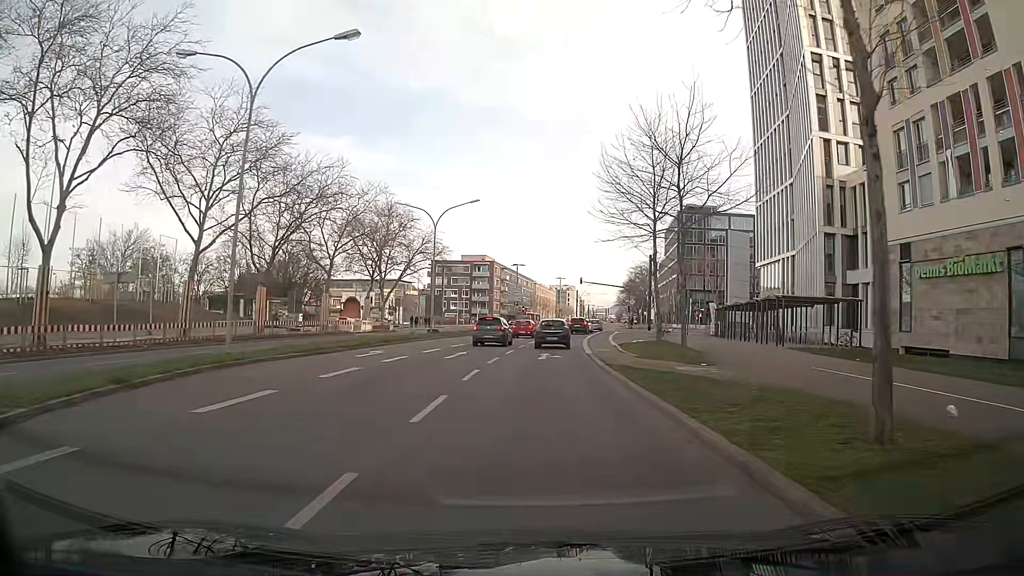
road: secondary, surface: asphalt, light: Day
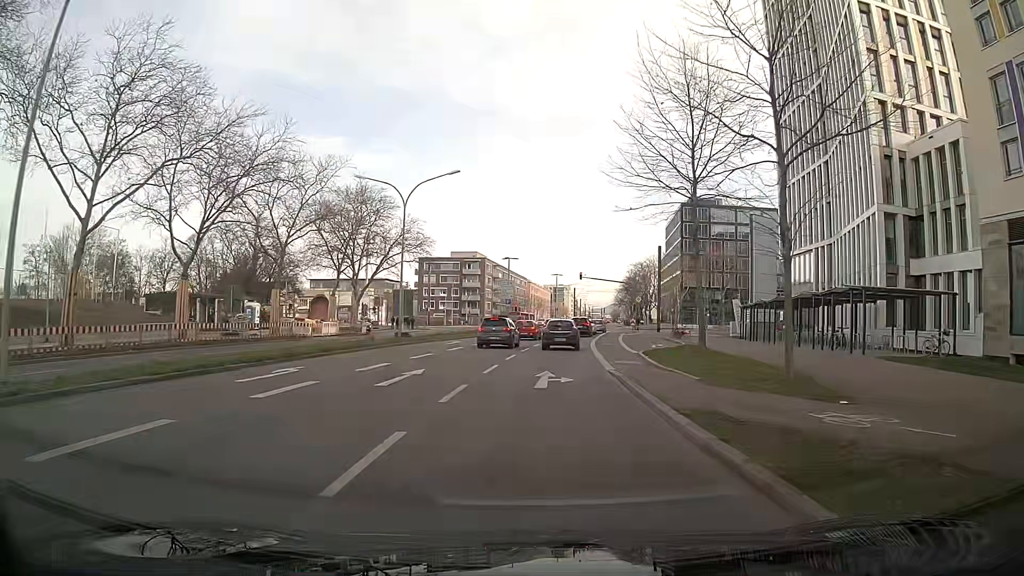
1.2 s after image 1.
(0.0, +9.8) m; 0°
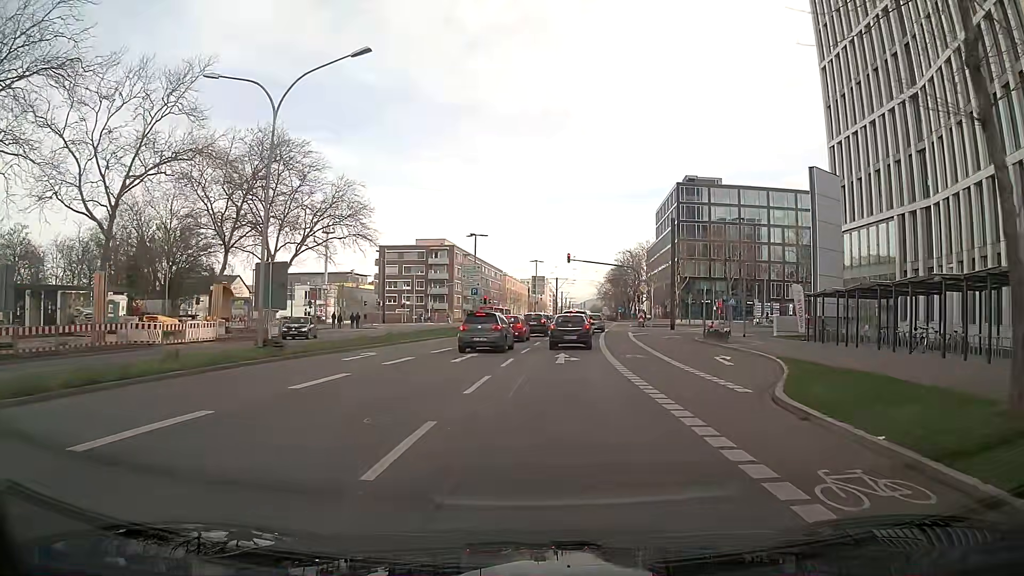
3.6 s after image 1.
(+0.4, +18.1) m; +3°
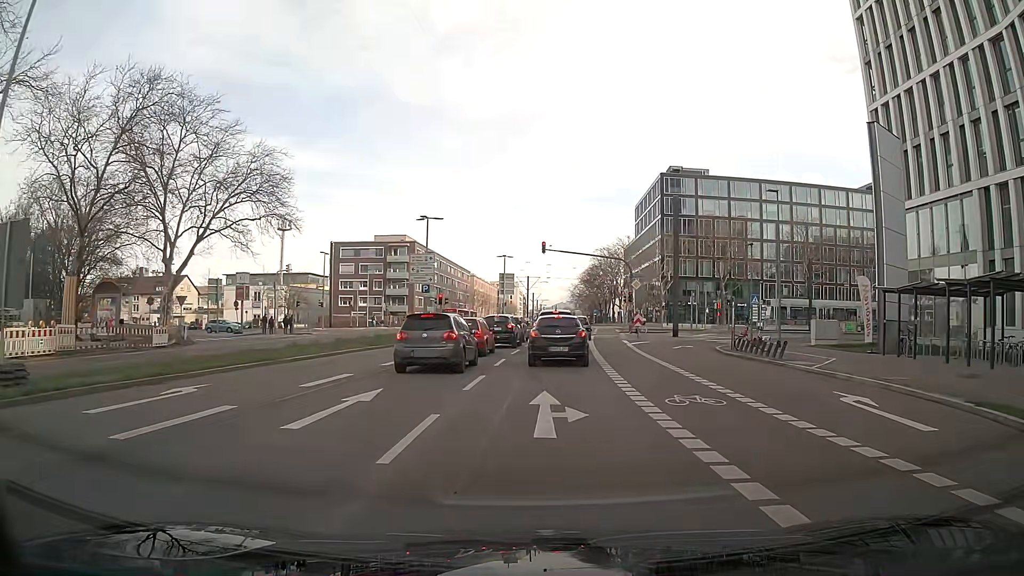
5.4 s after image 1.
(+0.3, +11.9) m; +3°
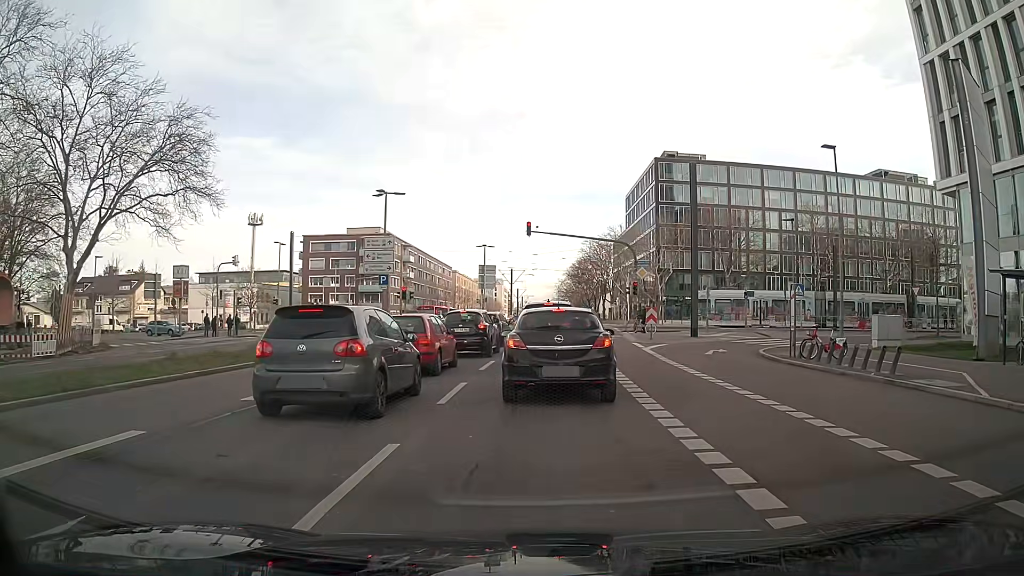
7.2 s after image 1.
(0.0, +8.8) m; +1°
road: secondary_link
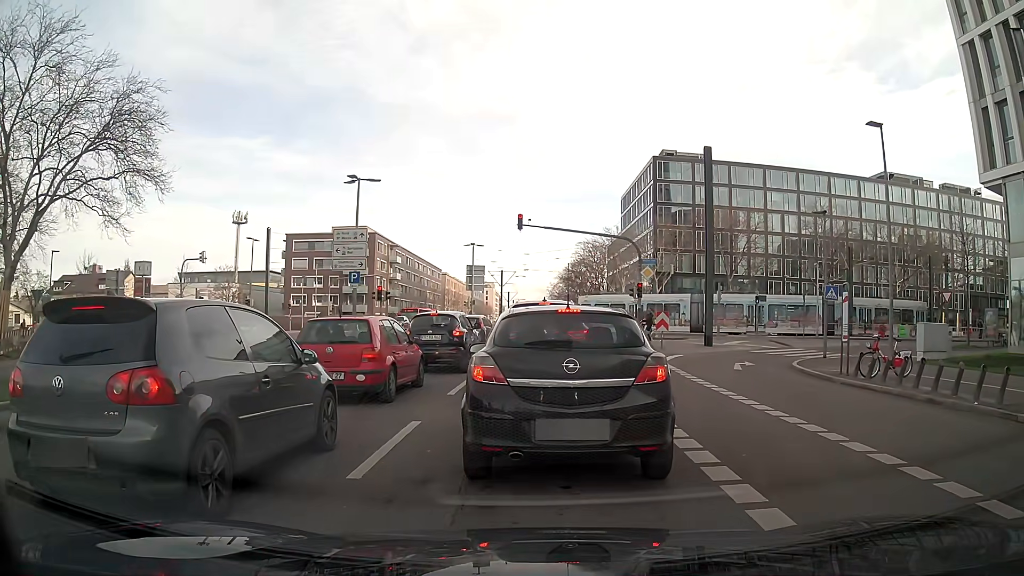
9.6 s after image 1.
(0.0, +4.3) m; -1°
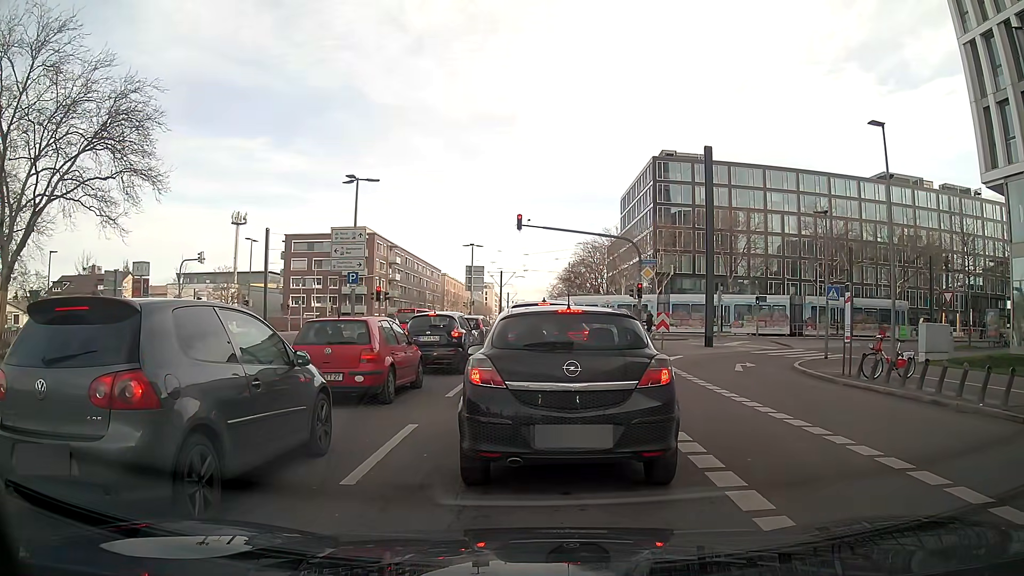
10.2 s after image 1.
(0.0, +0.2) m; 0°
